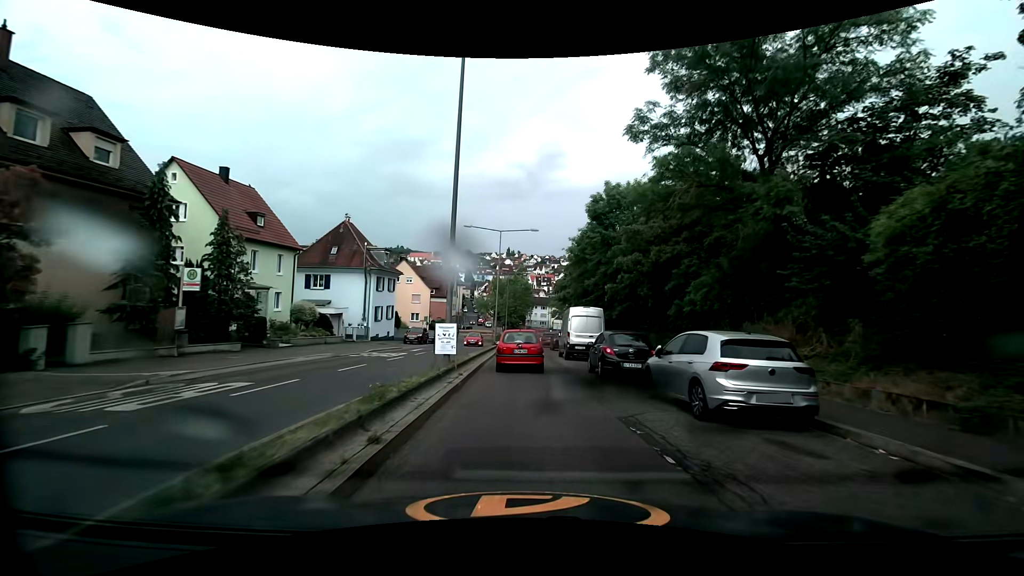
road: secondary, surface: asphalt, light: Day
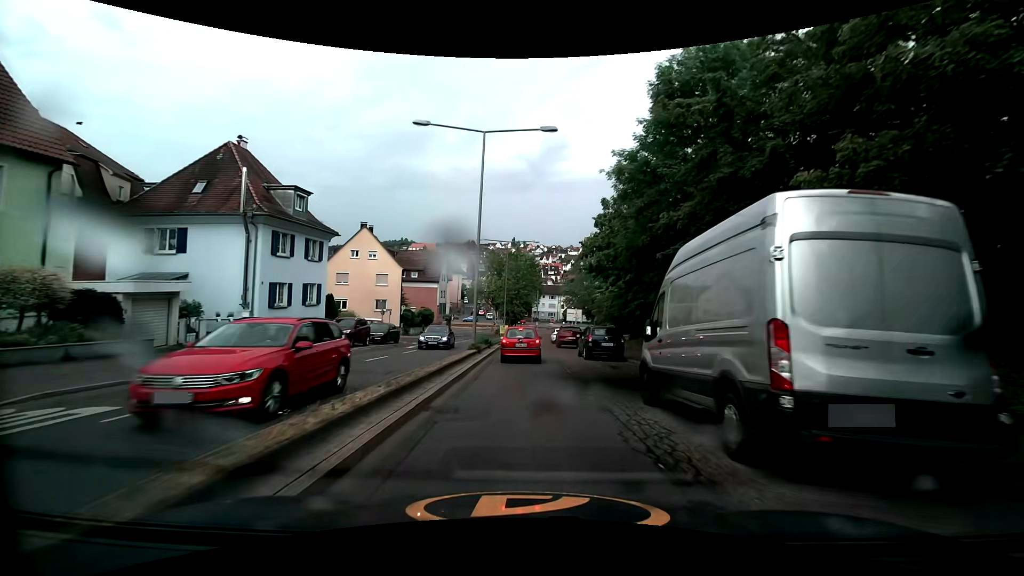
(+0.2, +21.1) m; 0°
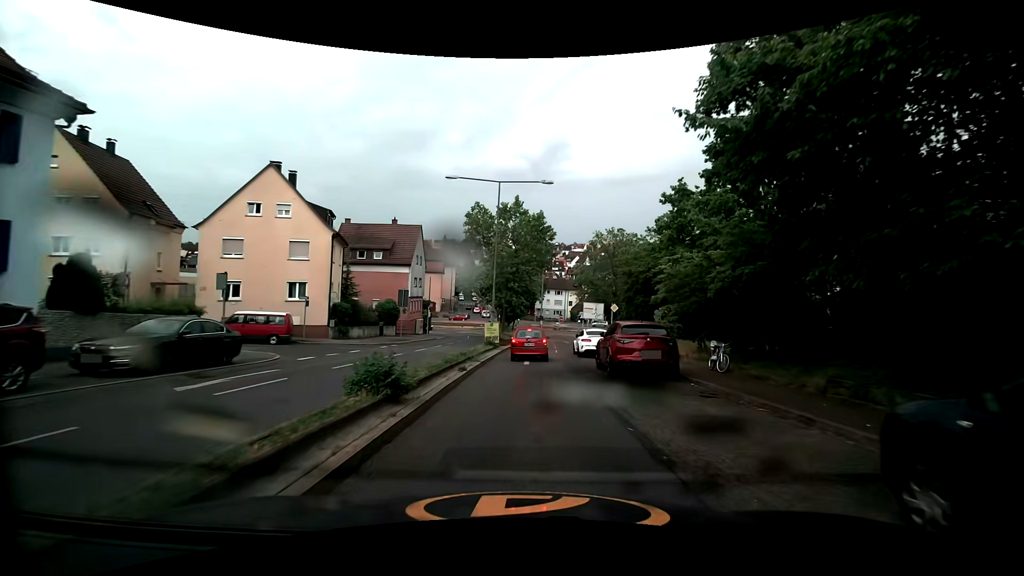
(-0.1, +21.5) m; 0°
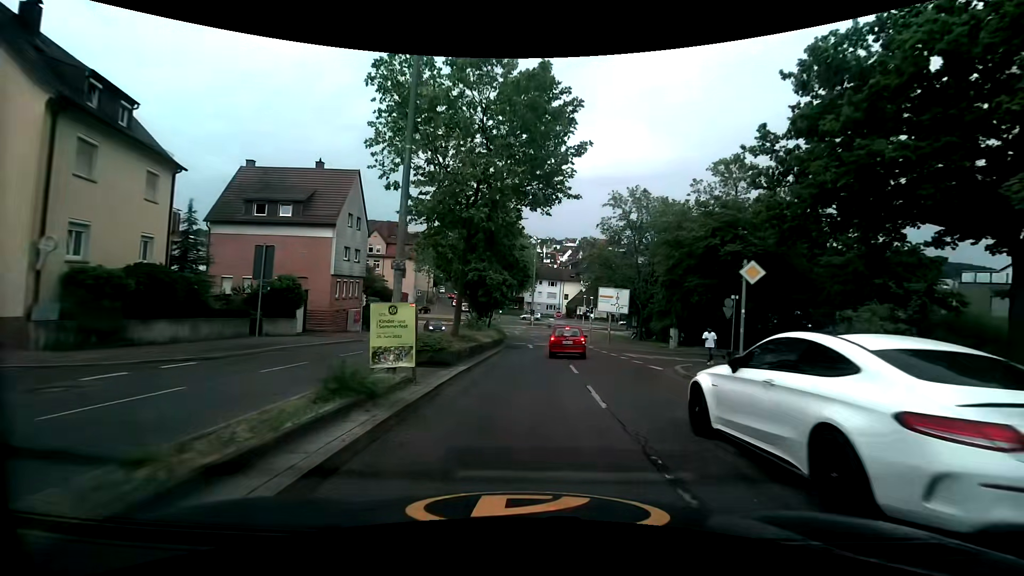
(+0.2, +21.0) m; 0°
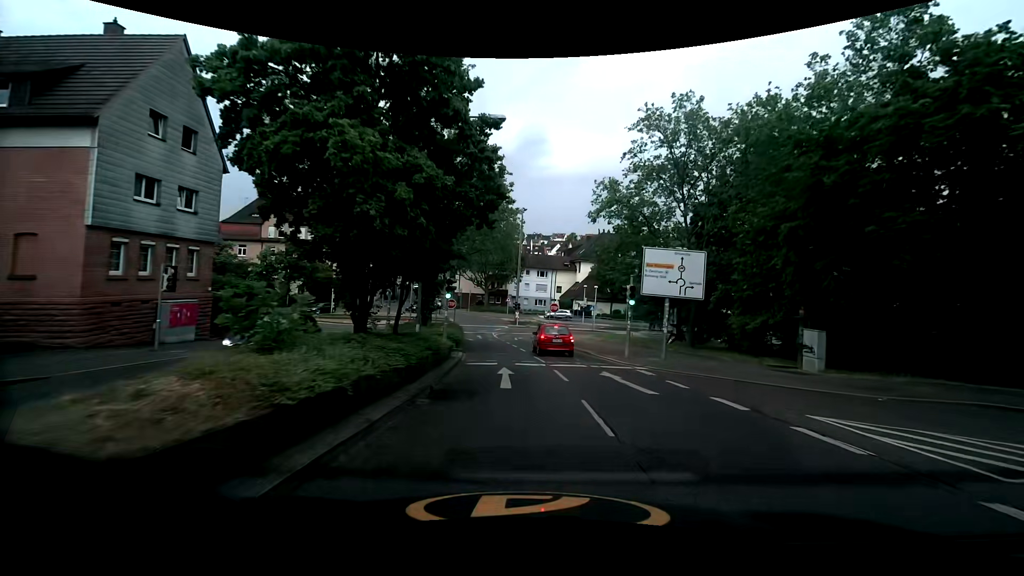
(+0.8, +20.5) m; +2°
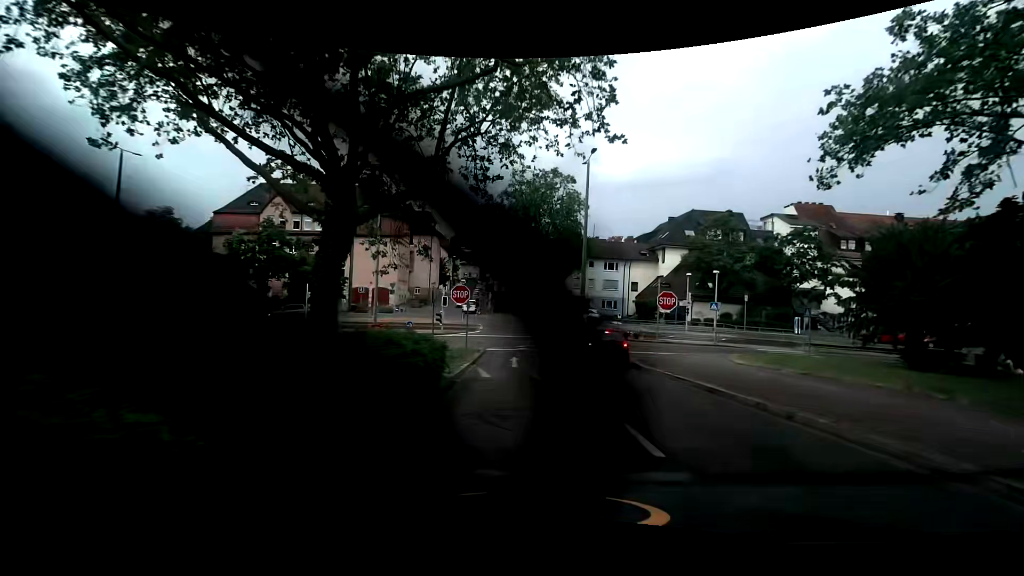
(-0.9, +23.3) m; -4°
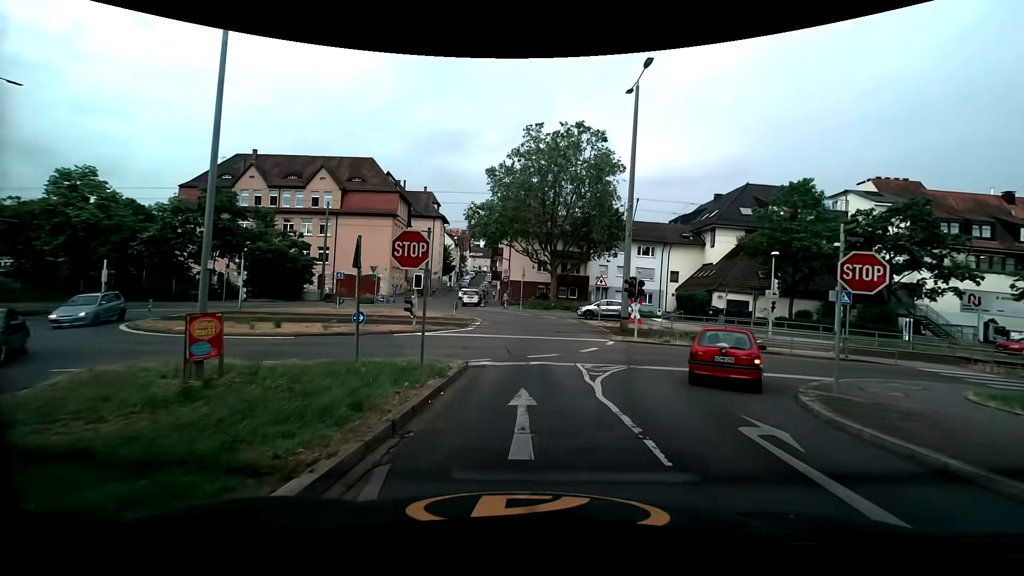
(-0.5, +12.4) m; -3°
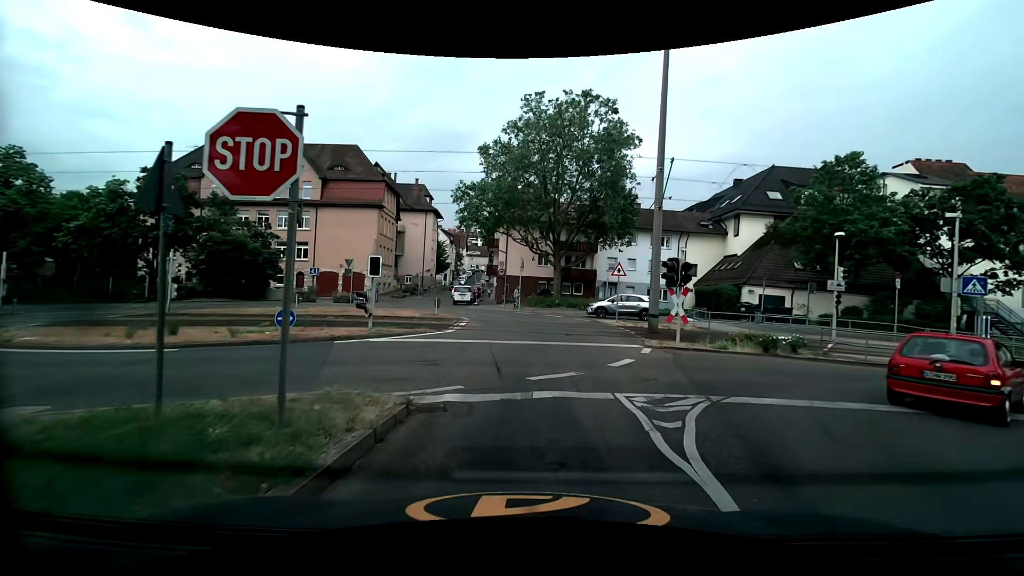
(+0.1, +6.3) m; +2°
(0, +10) (0, +20) (-3, +30) (-11, +34) (-21, +33) (-30, +31) (-40, +28) (-50, +26) (-60, +24) (-69, +22) m
